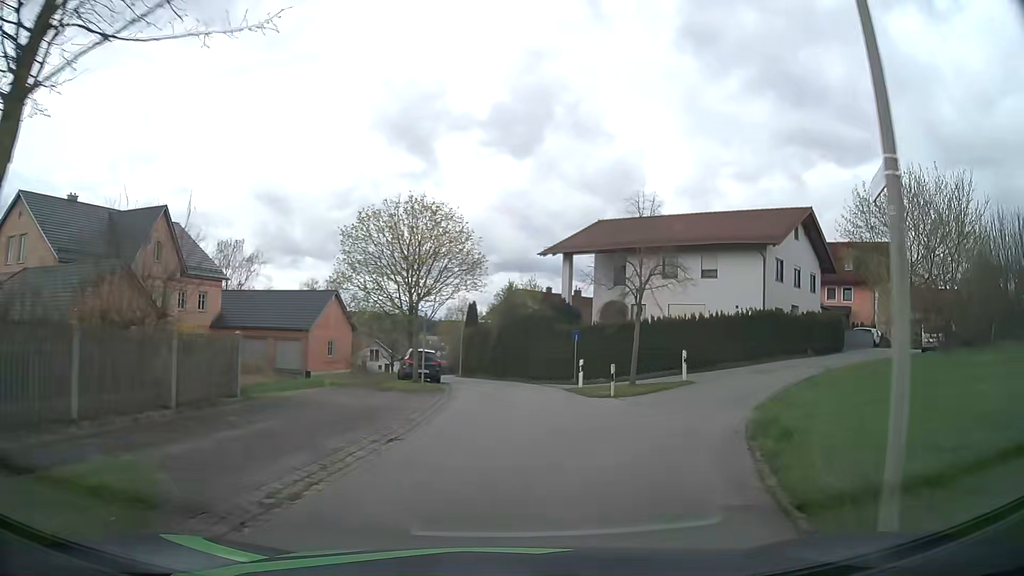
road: residential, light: Day
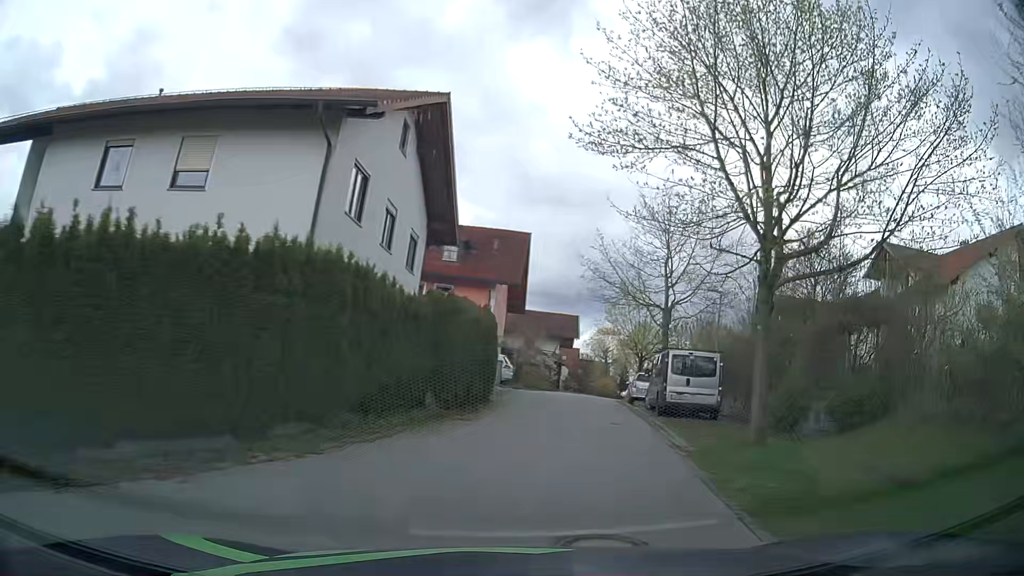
(+7.7, +22.0) m; +40°
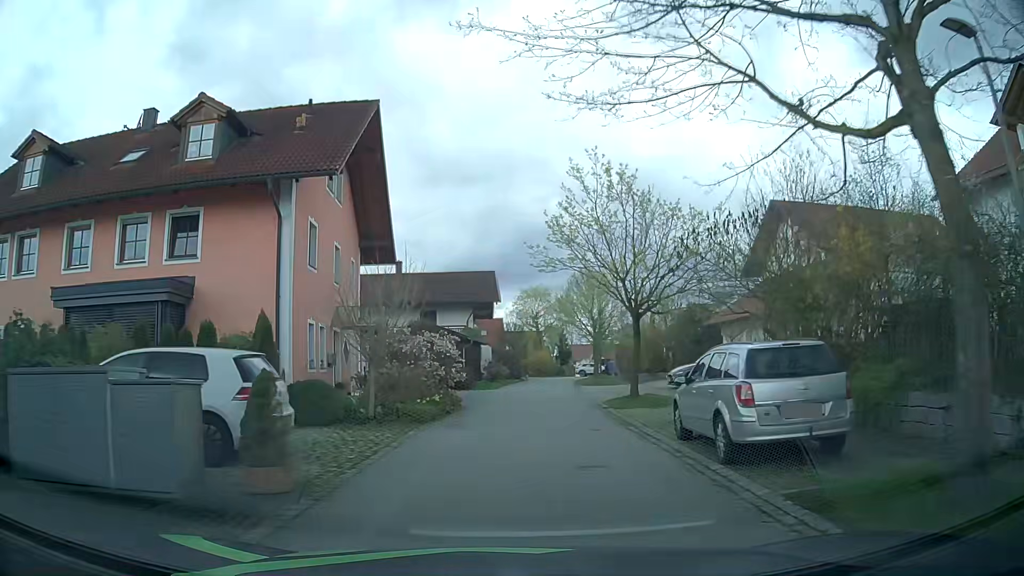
(+2.3, +23.0) m; +6°
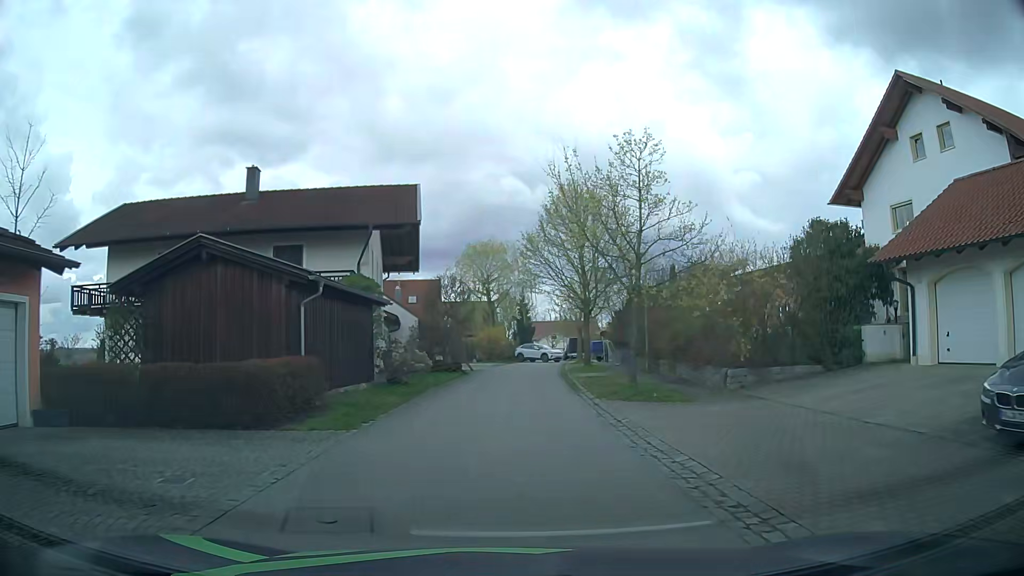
(+1.0, +23.0) m; +5°
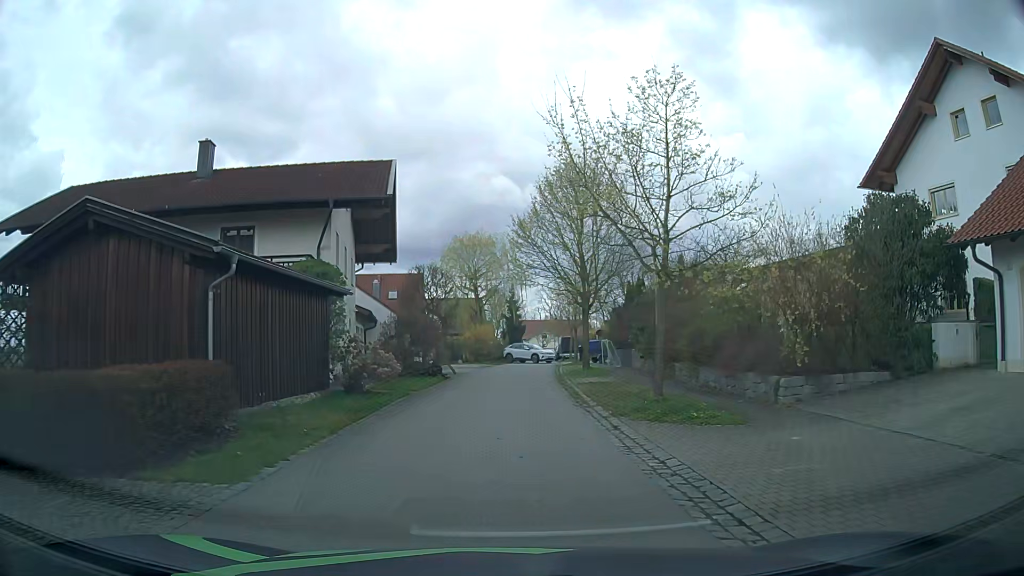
(0.0, +4.1) m; -1°
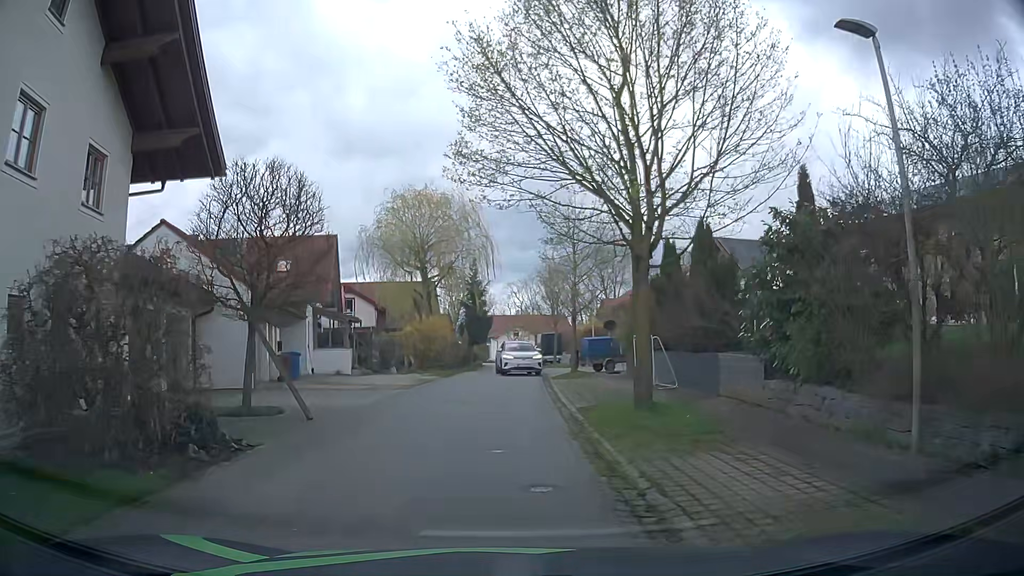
(+0.9, +18.1) m; +4°
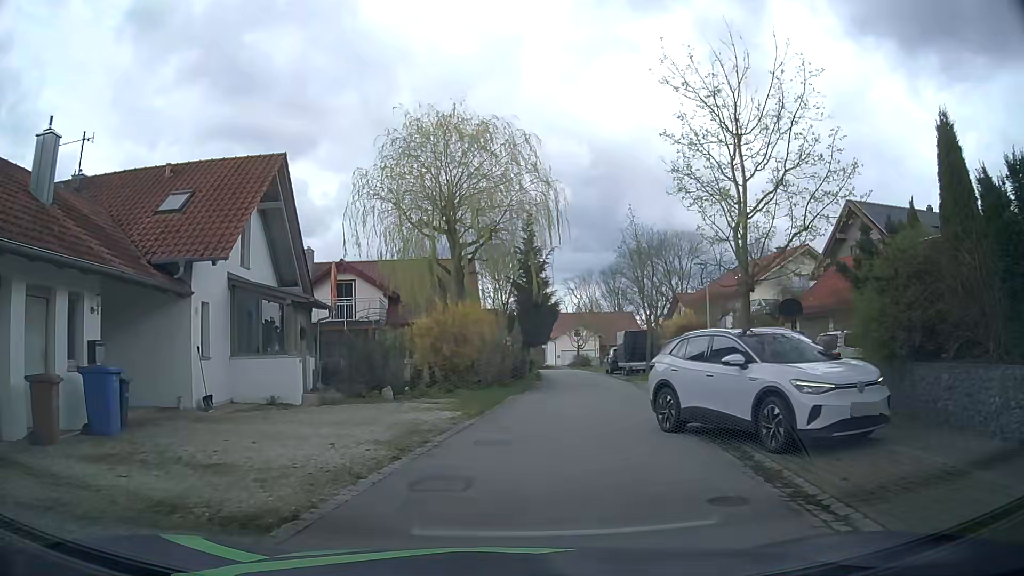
(-0.7, +15.6) m; -6°
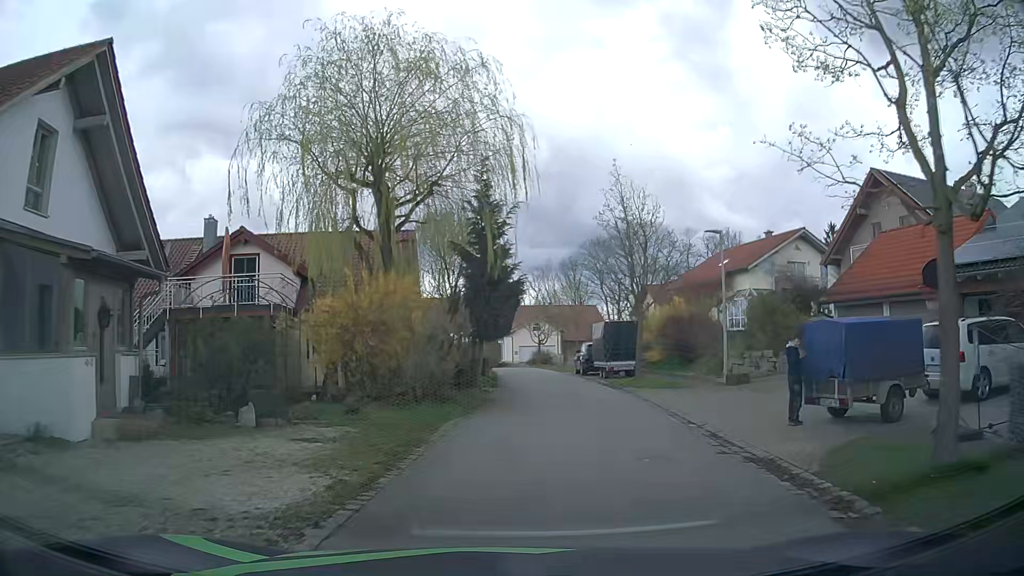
(+0.4, +8.1) m; +6°
(0, +10) (+1, +20) (+1, +30) (+1, +40) (+1, +50) (0, +60) (-3, +69) (-8, +78) (-17, +83) (-26, +88) m
